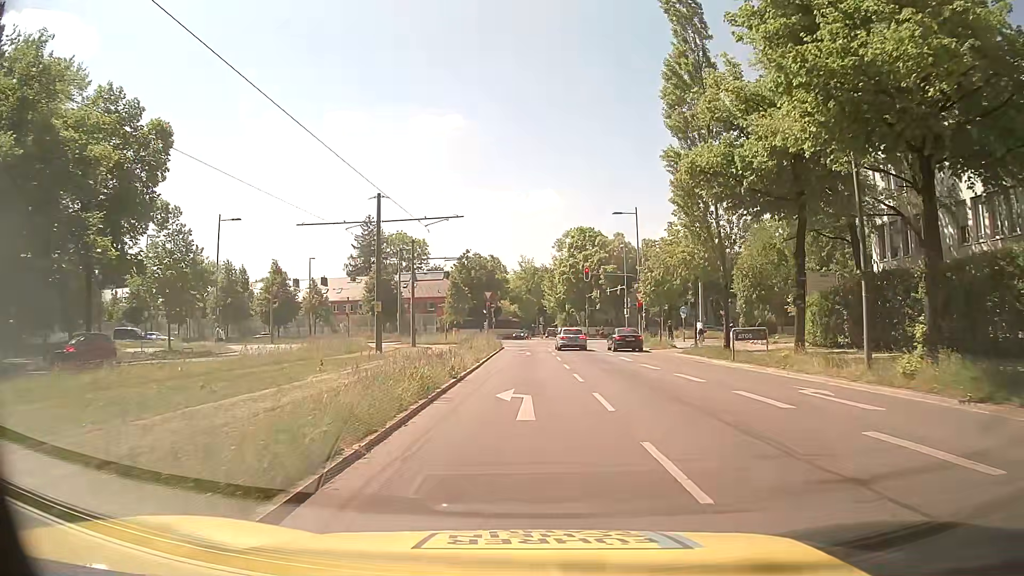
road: secondary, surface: asphalt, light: Day
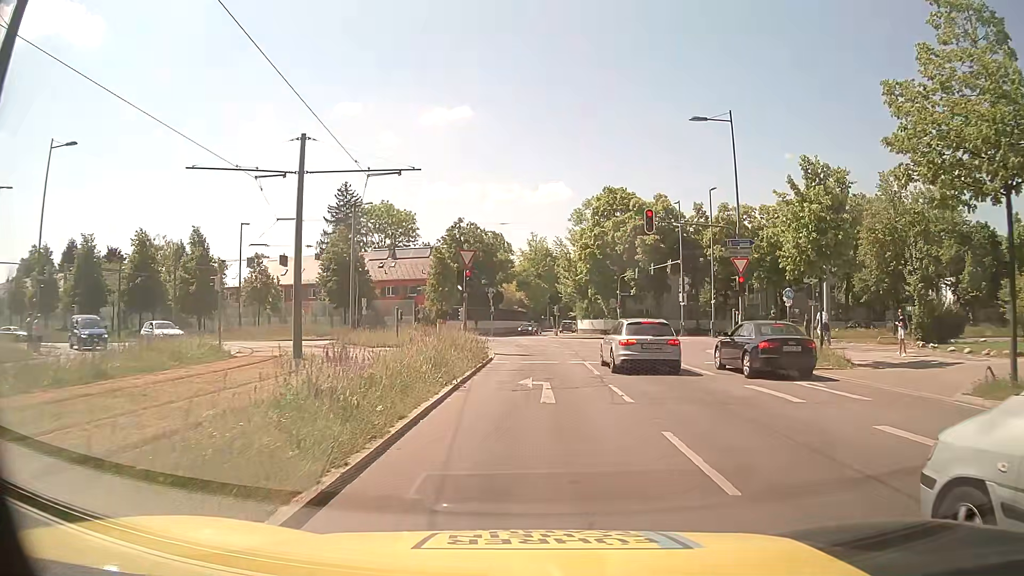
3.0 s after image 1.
(-0.1, +23.4) m; 0°
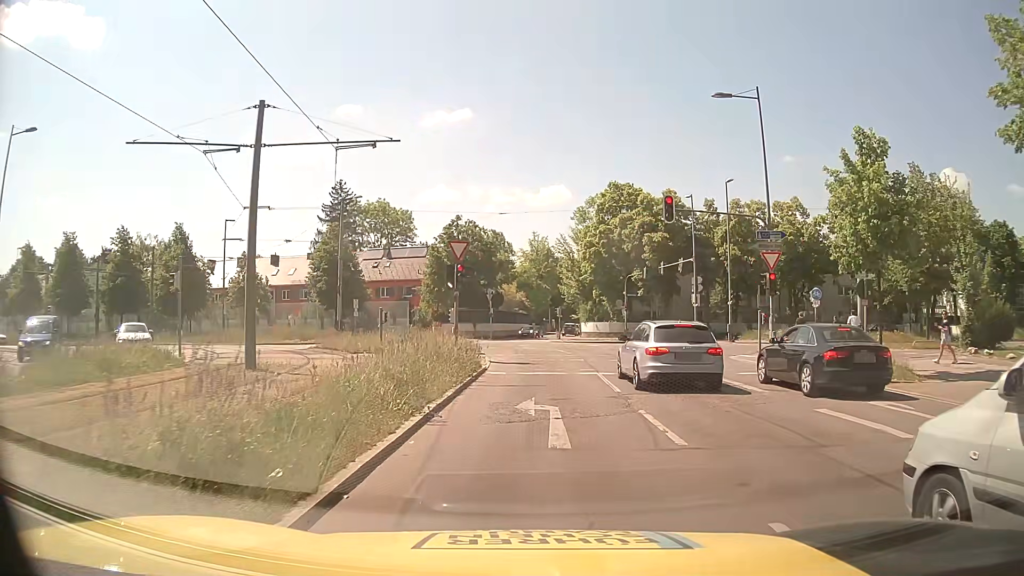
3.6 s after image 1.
(-0.1, +3.7) m; -1°
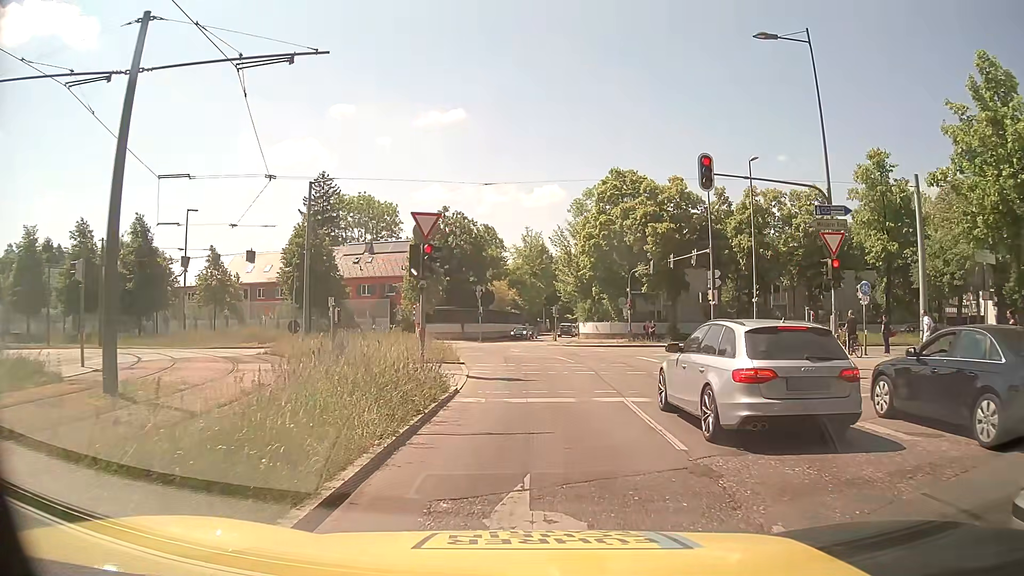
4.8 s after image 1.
(0.0, +5.9) m; +1°
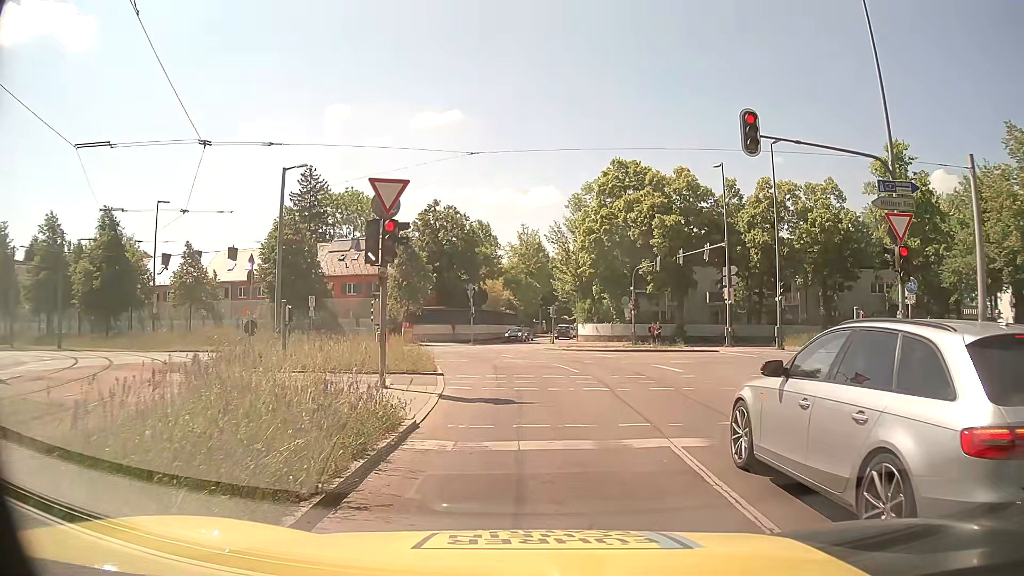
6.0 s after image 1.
(0.0, +4.1) m; -1°
